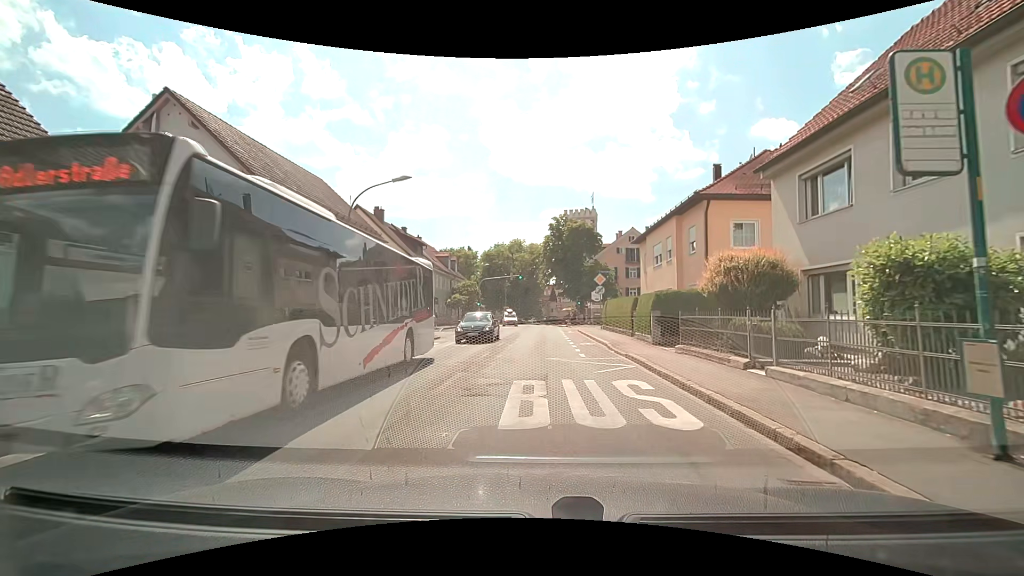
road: secondary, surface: asphalt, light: Day
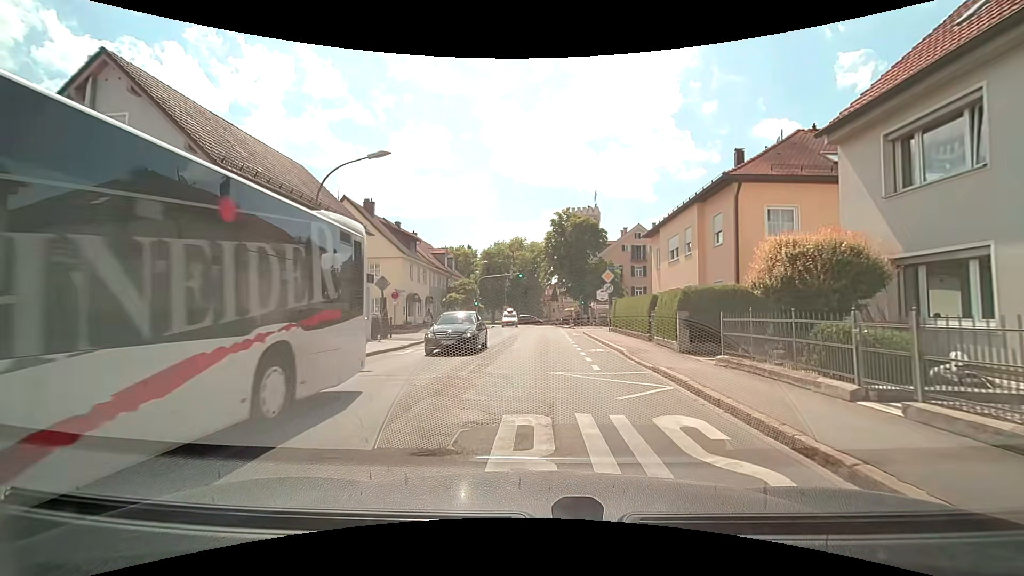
(0.0, +3.3) m; -1°
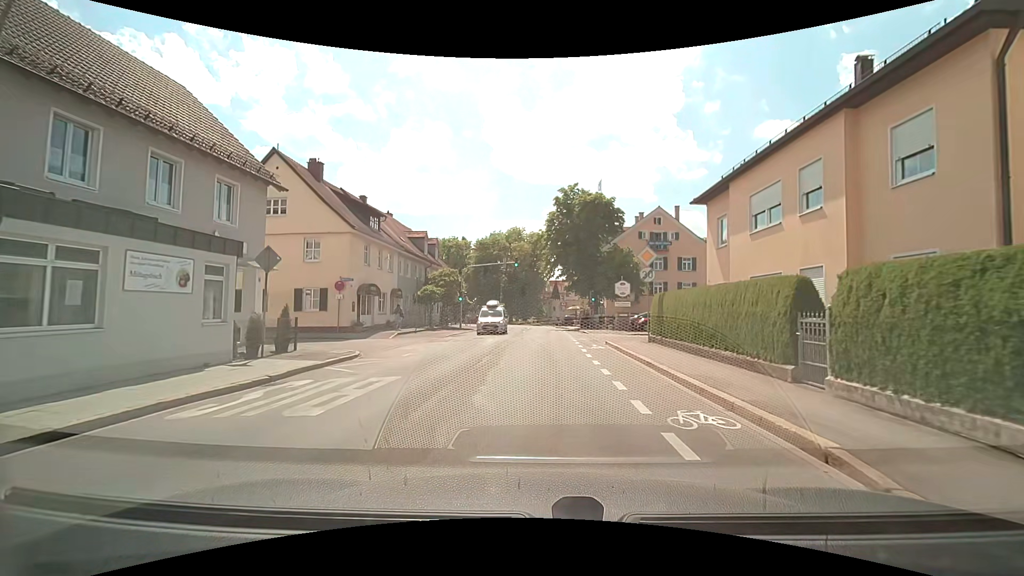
(+0.2, +11.0) m; +2°
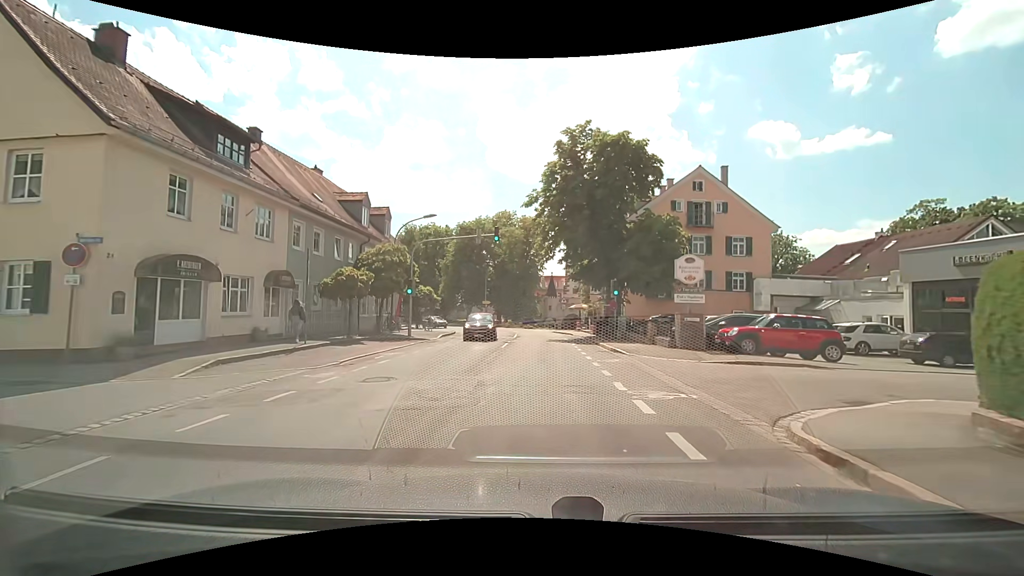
(-0.2, +16.1) m; 0°
